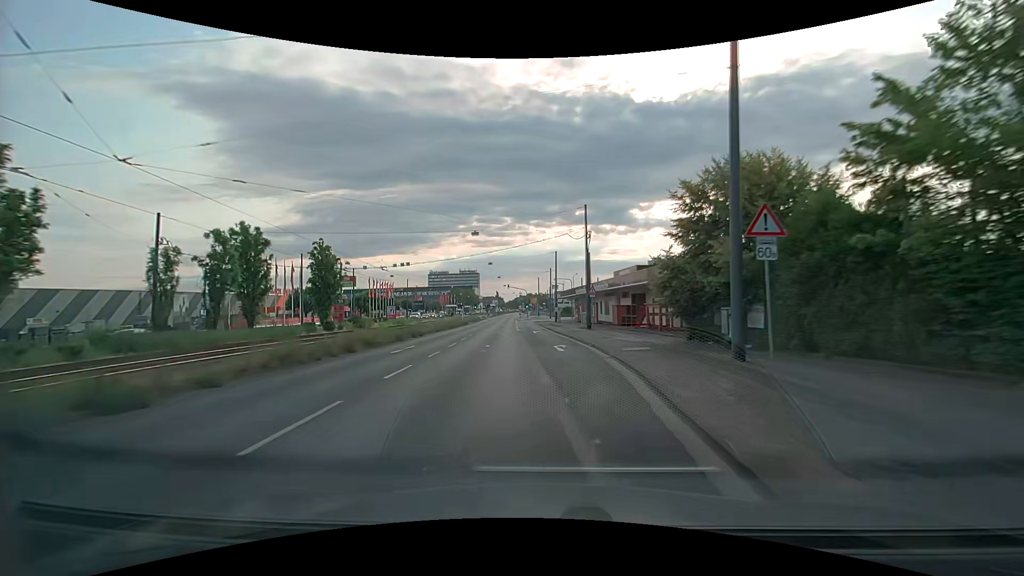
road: primary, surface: asphalt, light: Day
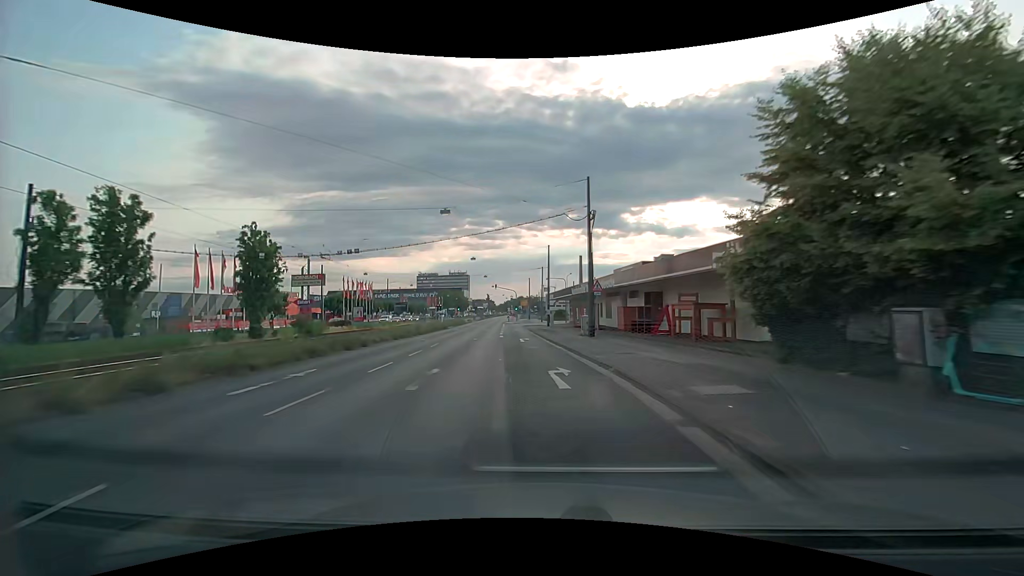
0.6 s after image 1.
(+0.1, +9.6) m; +1°
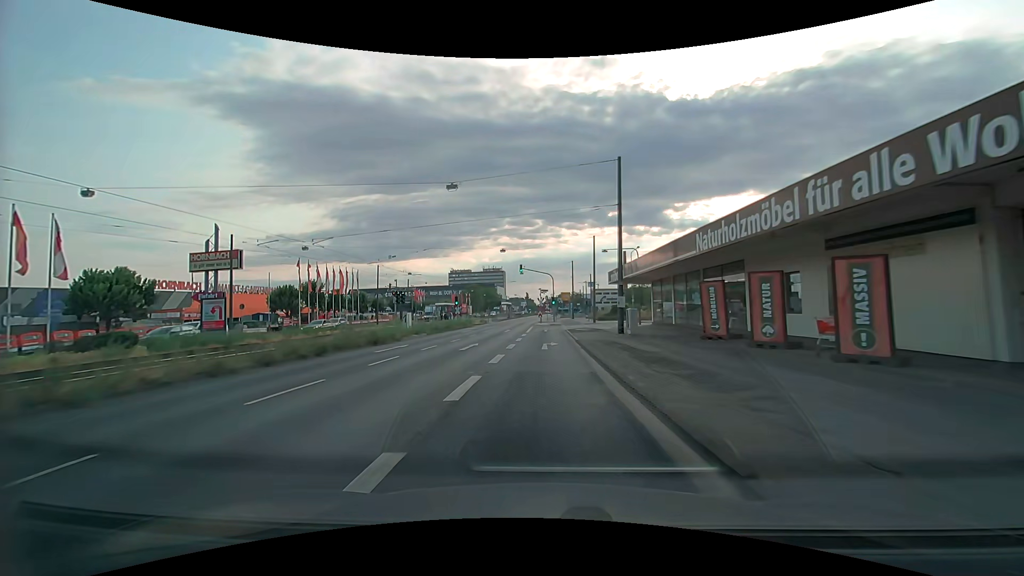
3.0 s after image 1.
(-1.3, +34.5) m; -5°
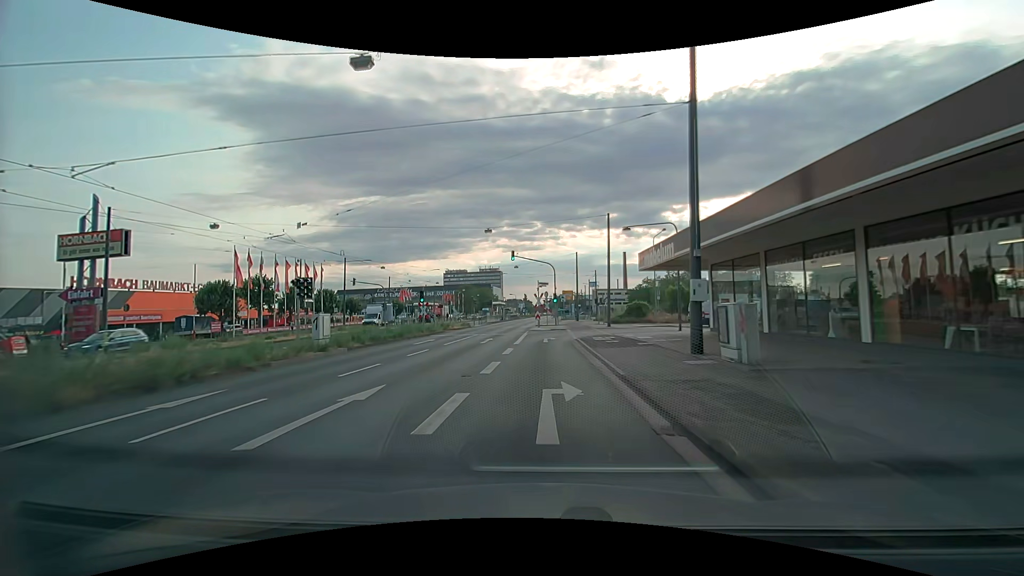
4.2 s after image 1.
(-0.1, +14.3) m; -1°
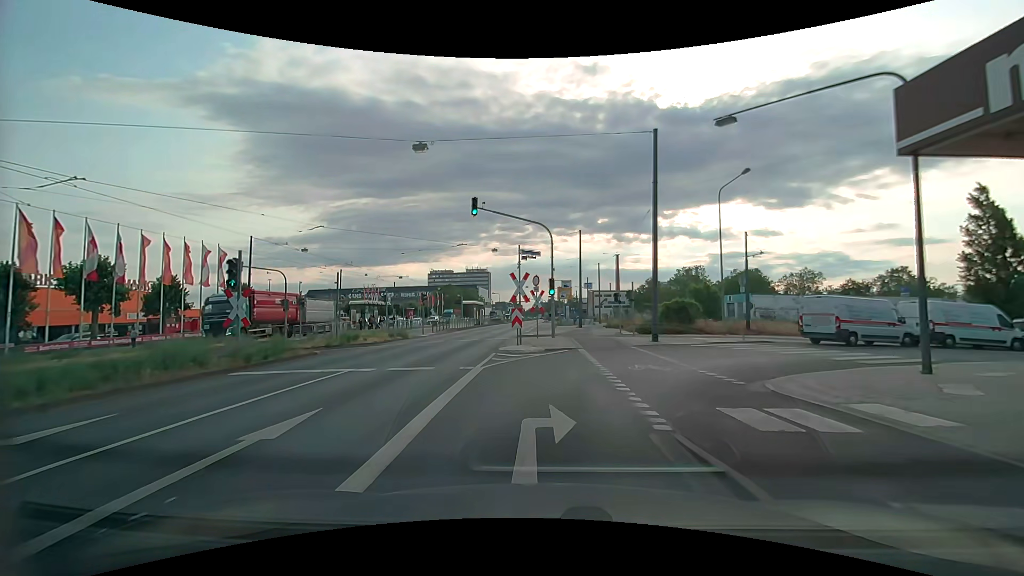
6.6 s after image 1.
(+0.3, +21.9) m; +2°
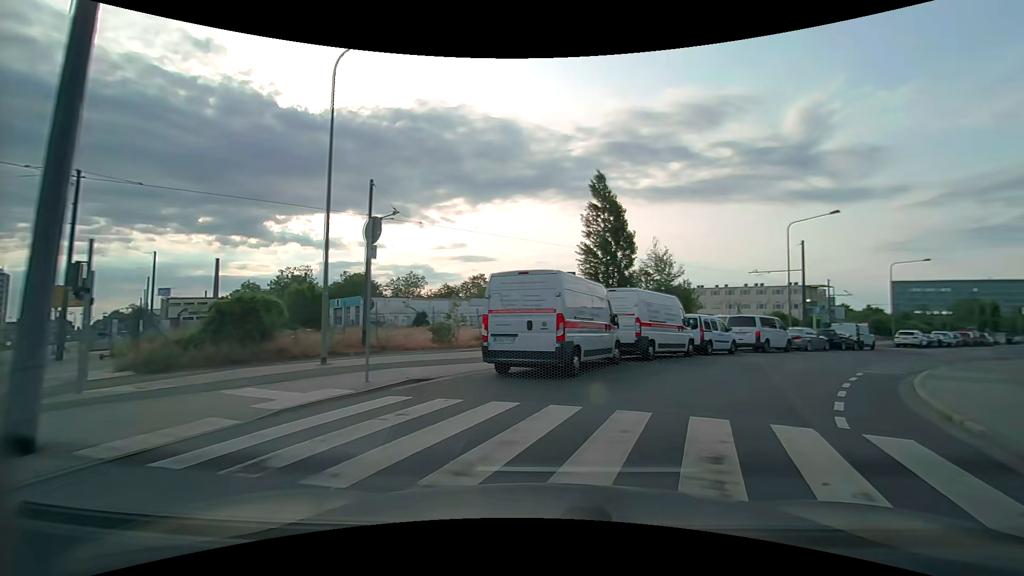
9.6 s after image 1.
(+4.5, +17.7) m; +41°
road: unclassified
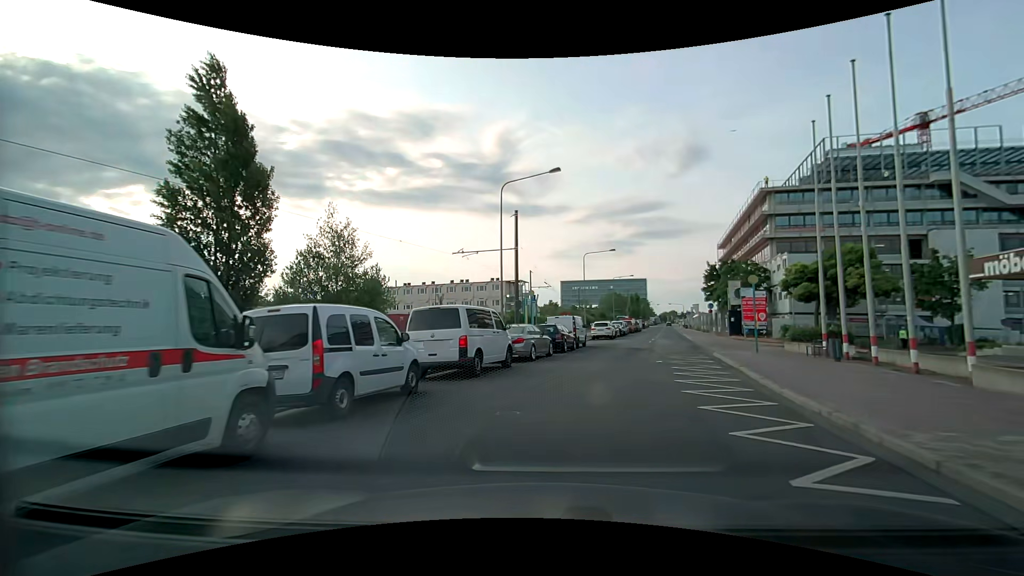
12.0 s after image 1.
(+5.0, +14.7) m; +32°
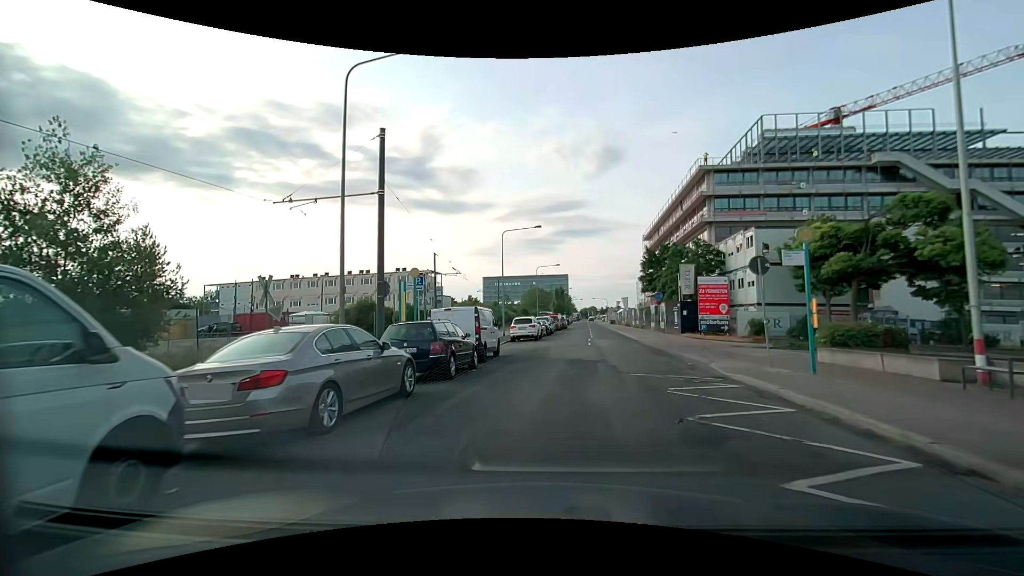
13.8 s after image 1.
(+1.2, +12.5) m; +9°
(0, +10) (+3, +20) (+10, +27) (+19, +29) (+29, +28) (+39, +27) (+49, +26) (+59, +24) (+69, +24) (+79, +23) m
